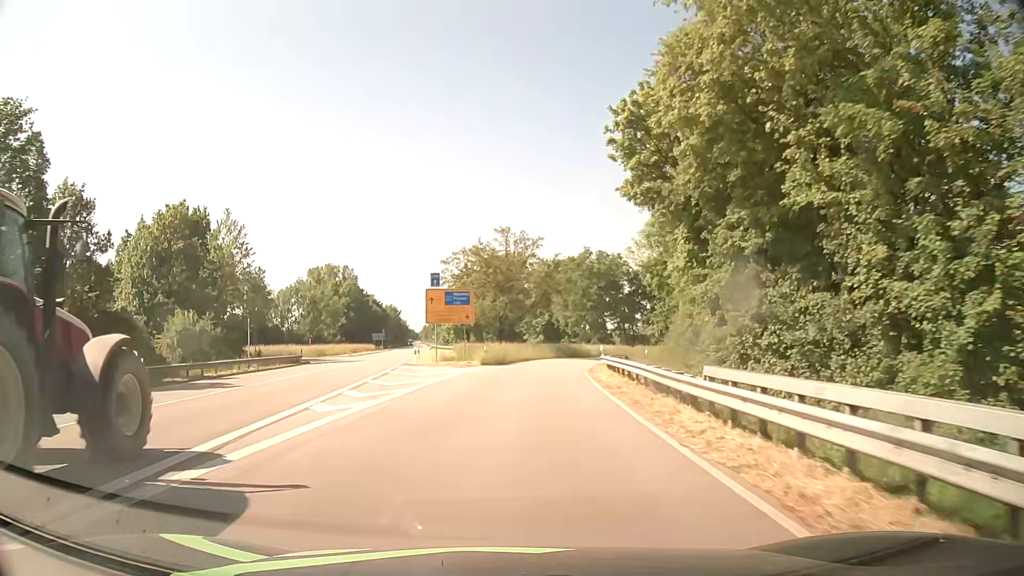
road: primary_link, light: Day
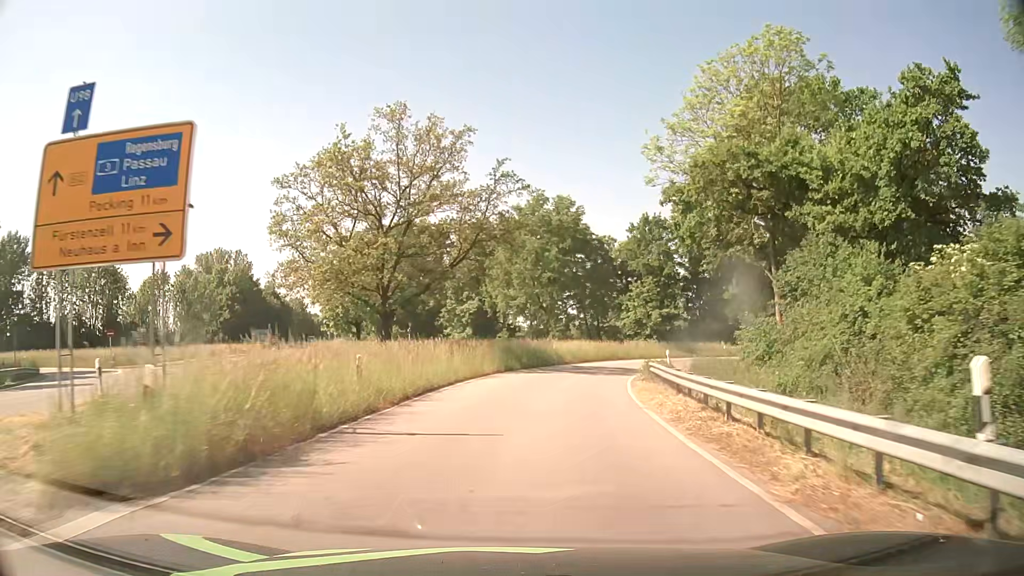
(+1.3, +33.3) m; +5°
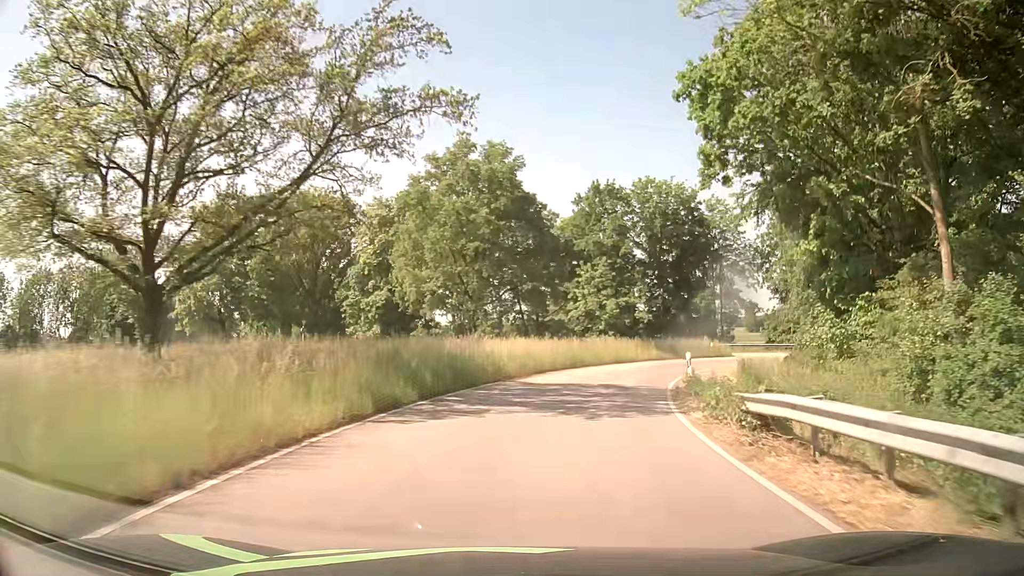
(+0.8, +16.5) m; +6°
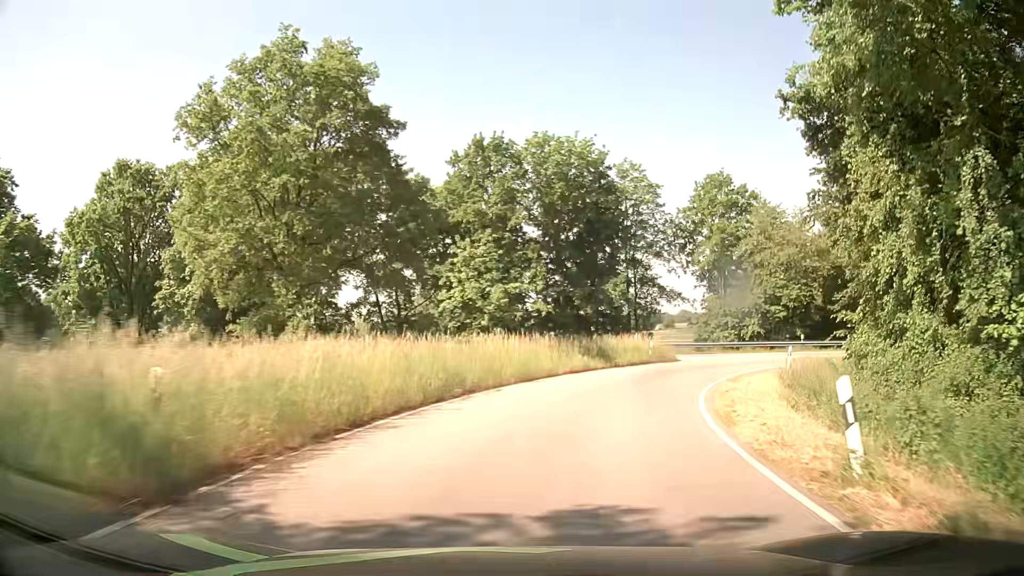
(+1.2, +15.8) m; +9°
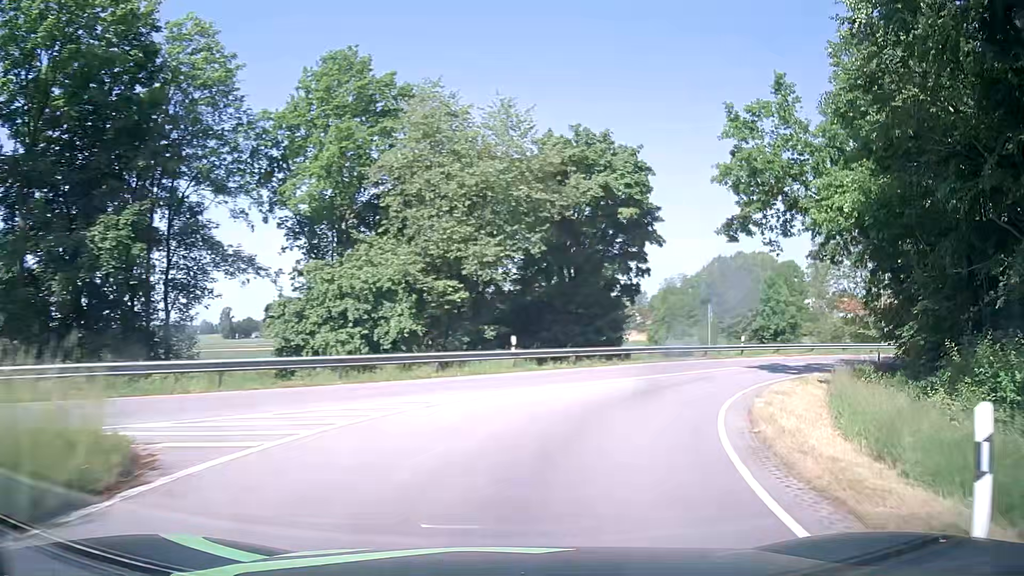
(+8.3, +28.3) m; +35°
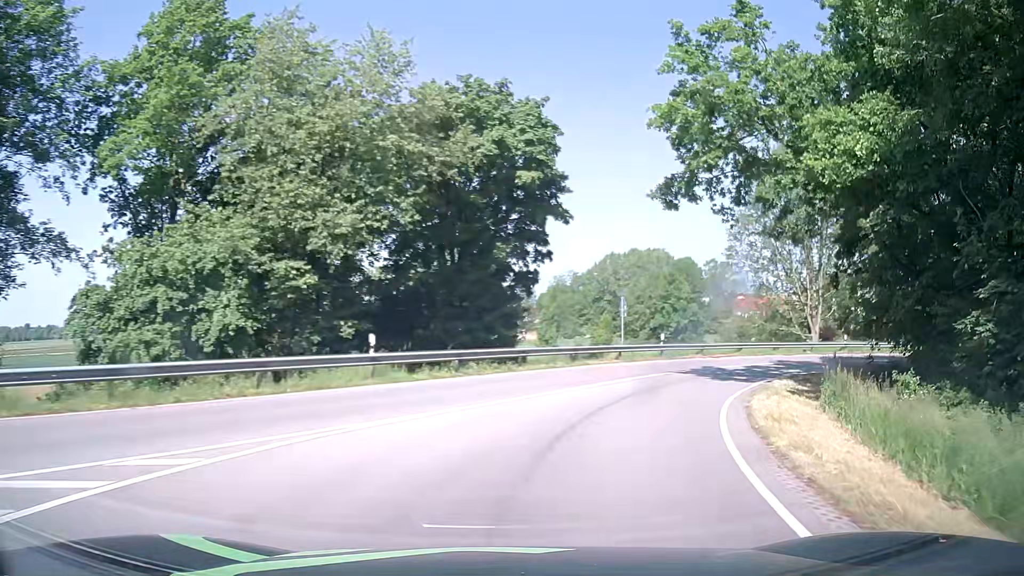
(+0.6, +7.1) m; +9°
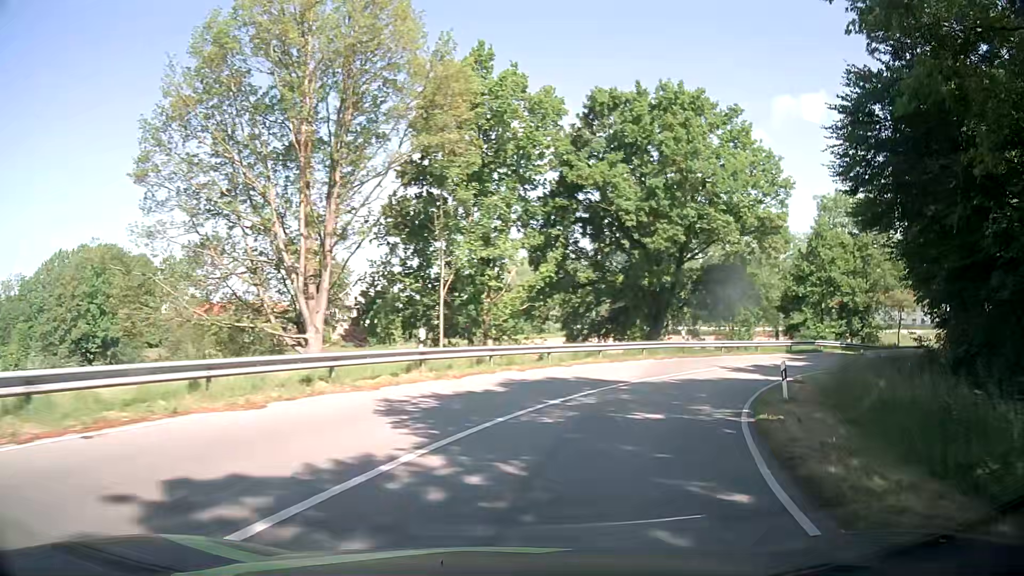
(+12.9, +30.9) m; +45°
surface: asphalt
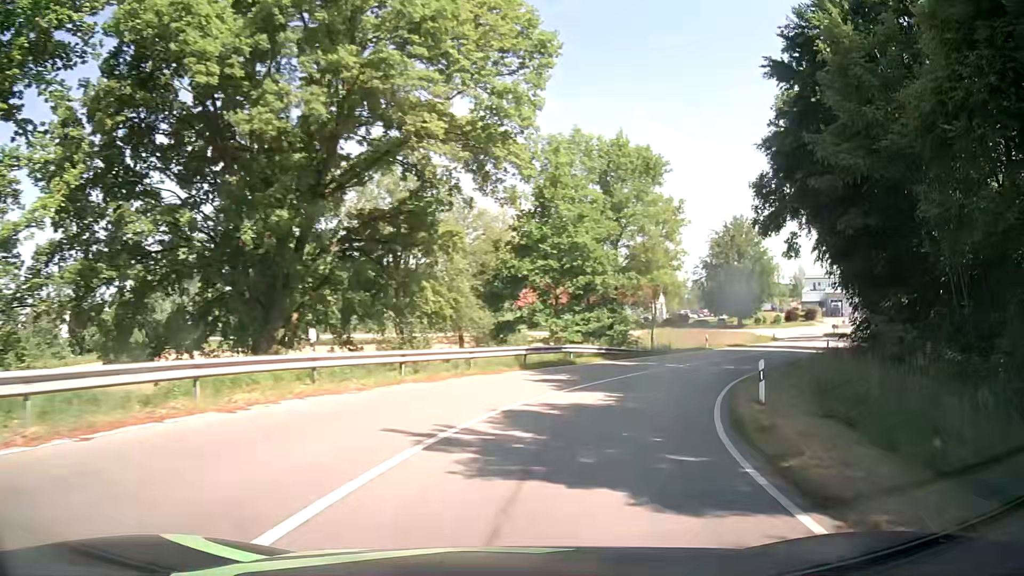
(+5.3, +20.2) m; +29°
(+1, +10) (+4, +19) (+9, +28) (+14, +37) (+20, +45) (+26, +53) (+32, +61) (+39, +68) (+46, +75) (+54, +81) m
